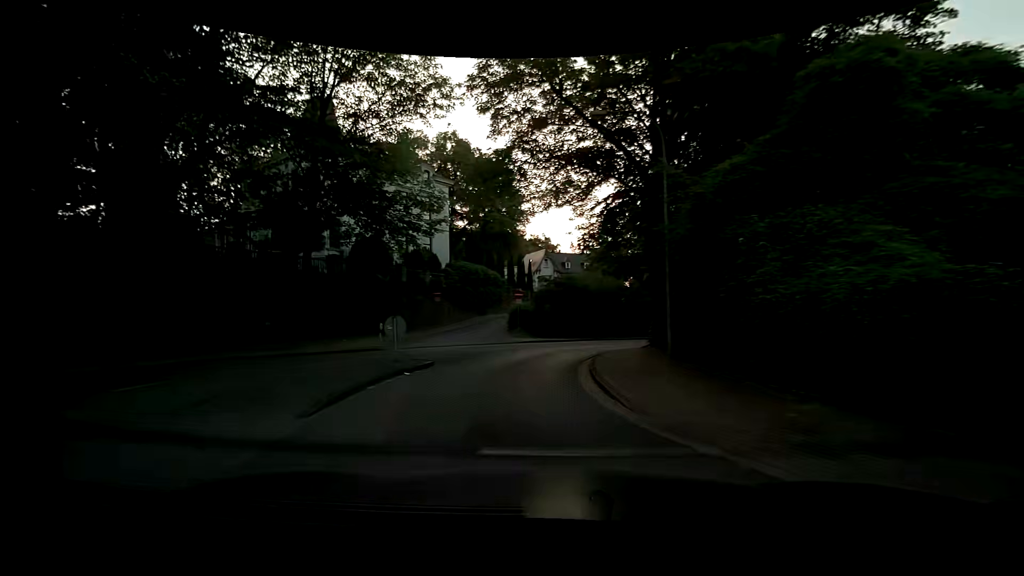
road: unclassified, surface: asphalt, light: Day
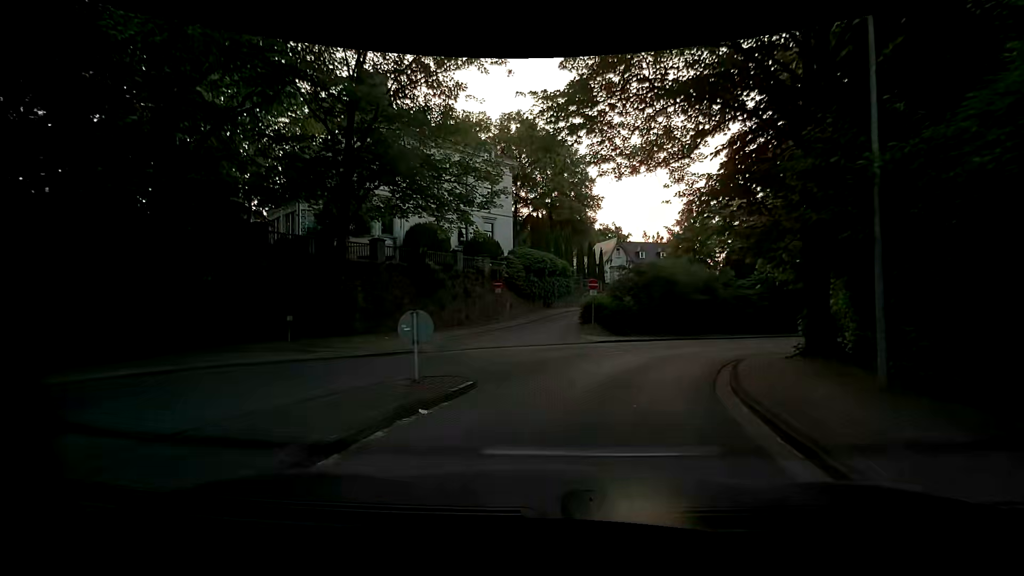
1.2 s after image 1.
(-0.5, +5.1) m; -7°
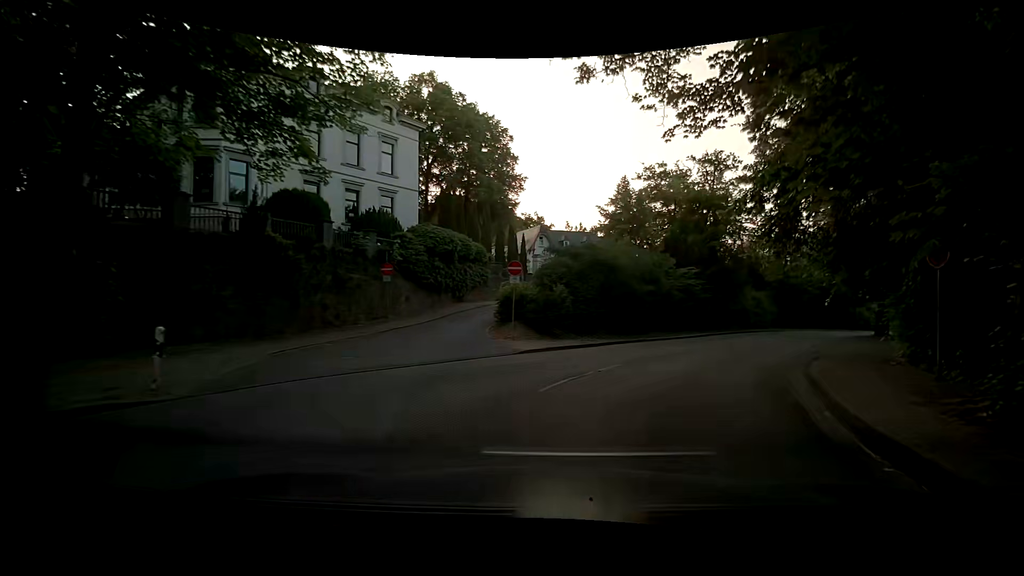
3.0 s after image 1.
(+0.5, +8.6) m; +10°
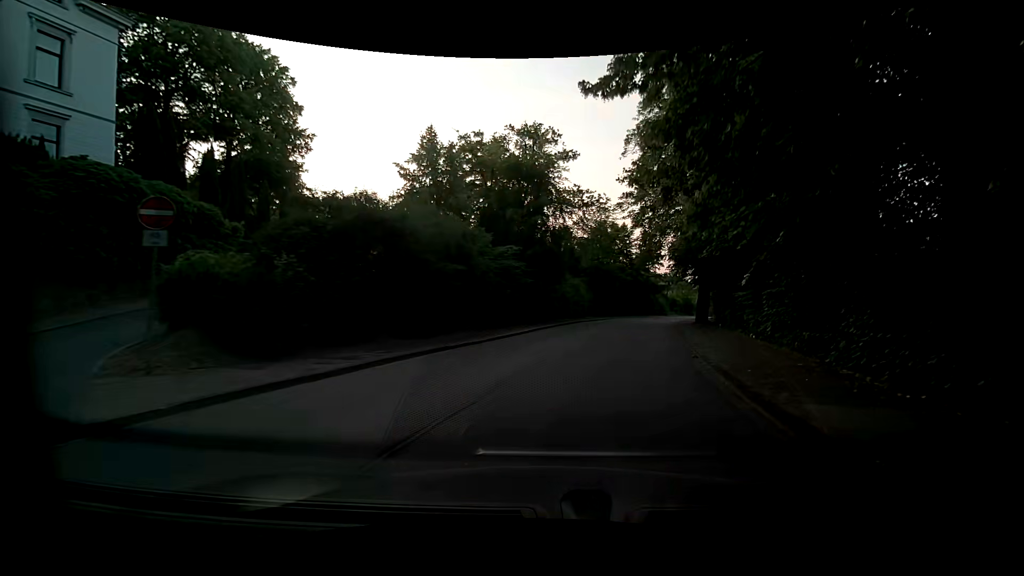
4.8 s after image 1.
(+1.4, +9.9) m; +18°
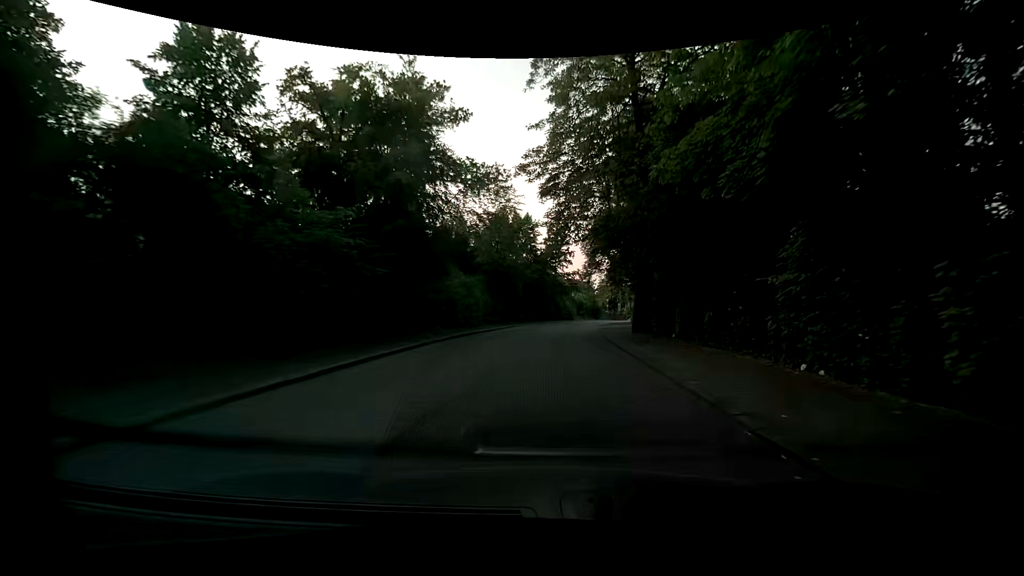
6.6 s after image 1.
(+1.5, +12.3) m; +12°
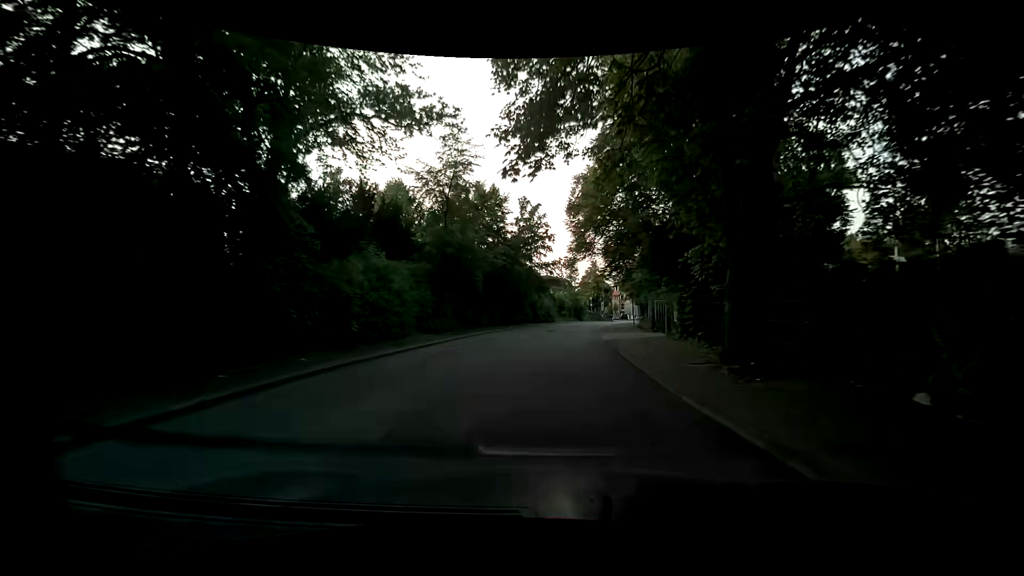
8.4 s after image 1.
(+0.3, +14.6) m; +2°
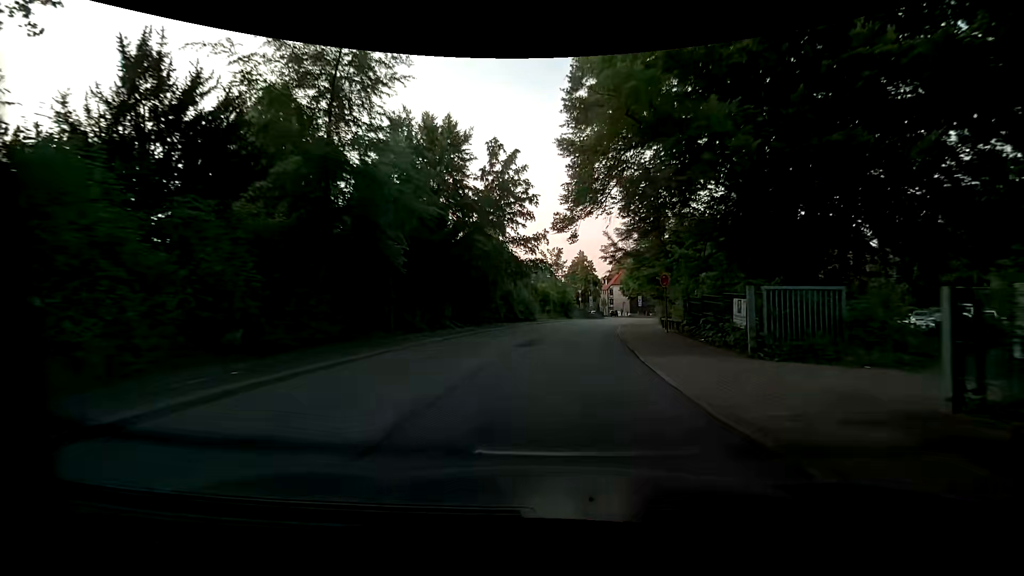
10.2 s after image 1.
(+0.5, +15.4) m; +3°
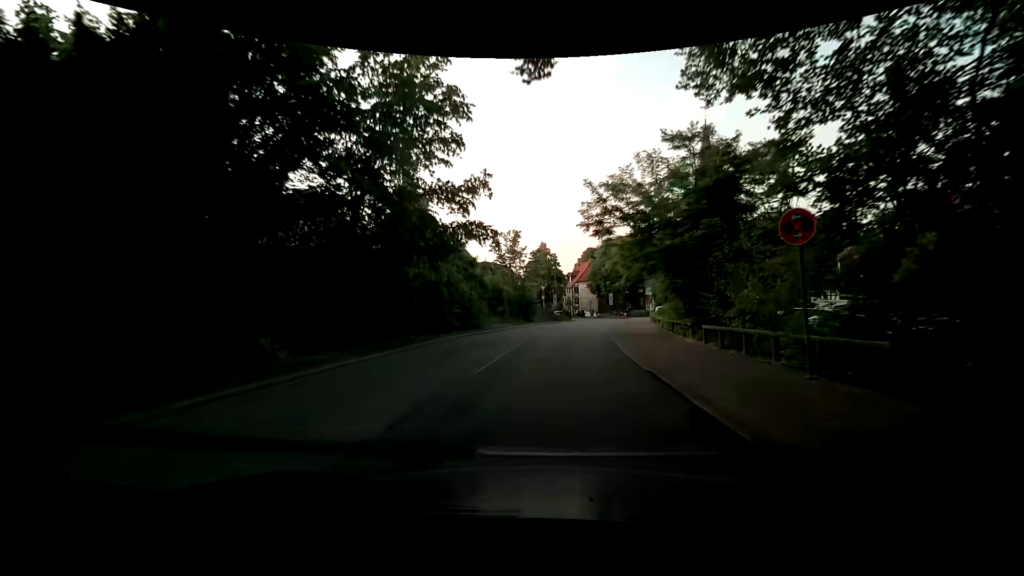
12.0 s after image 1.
(+0.8, +15.5) m; +5°
